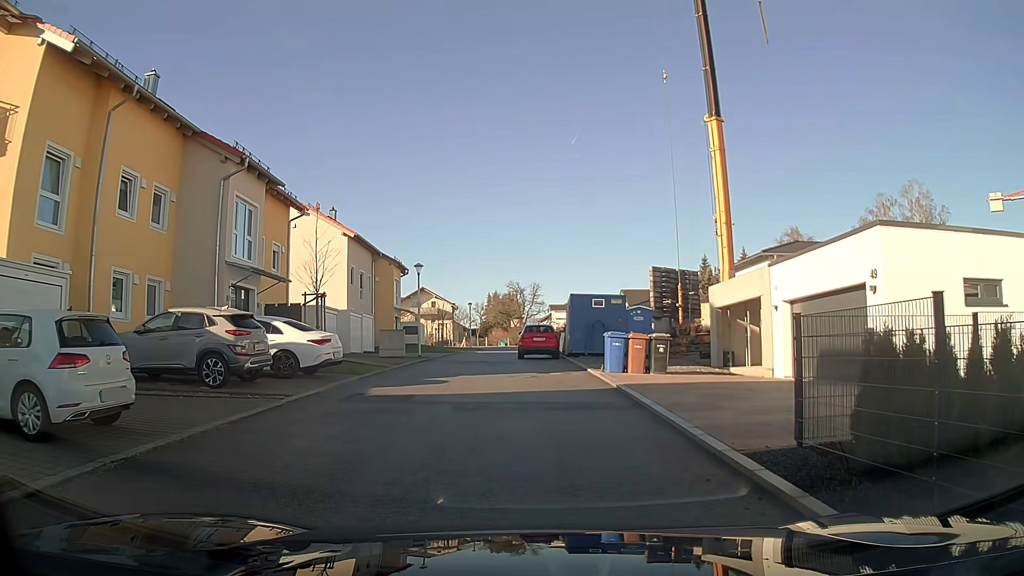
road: residential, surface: asphalt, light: Day
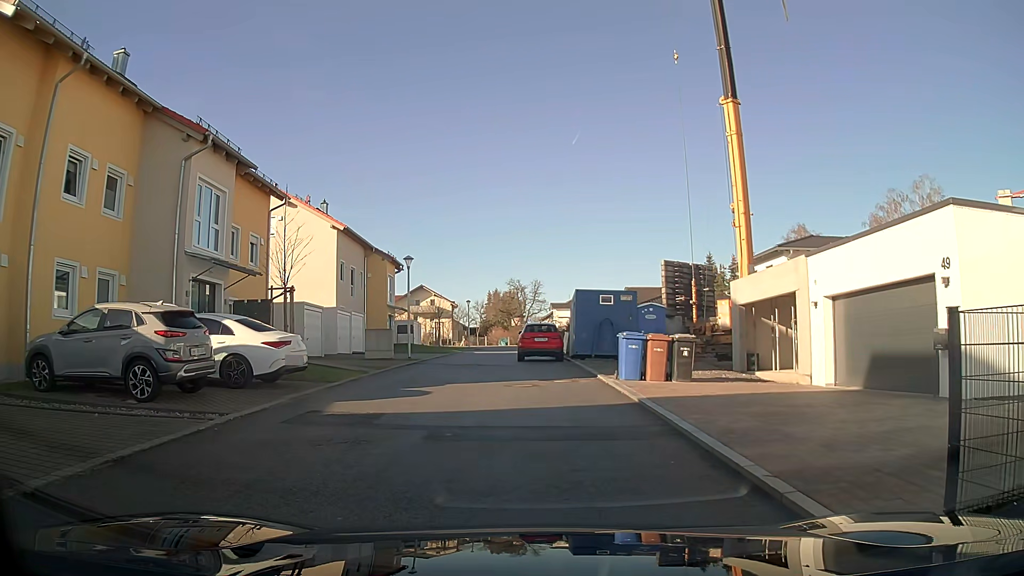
(0.0, +2.8) m; 0°
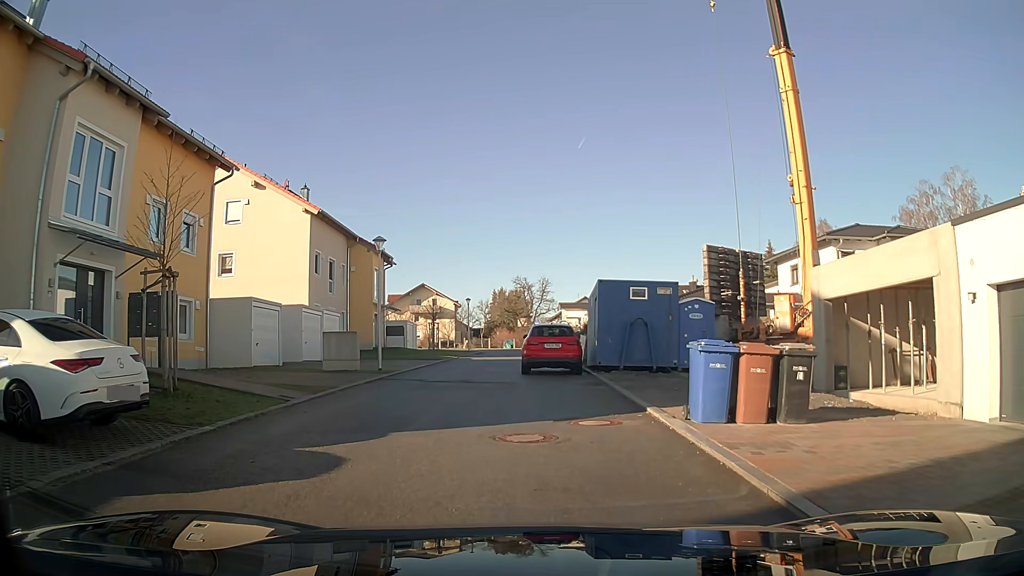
(-0.1, +6.5) m; -1°
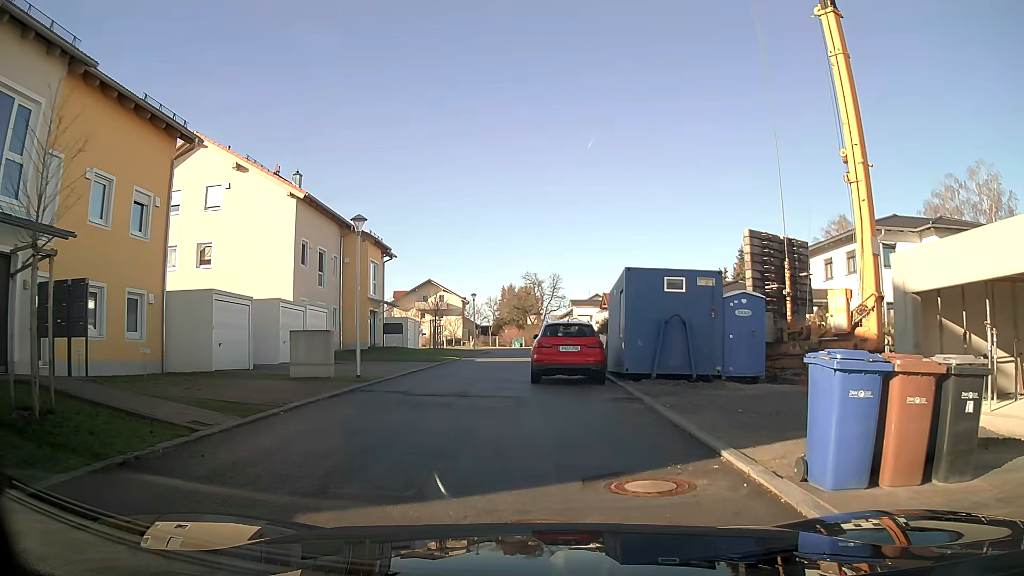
(-0.1, +3.8) m; -1°
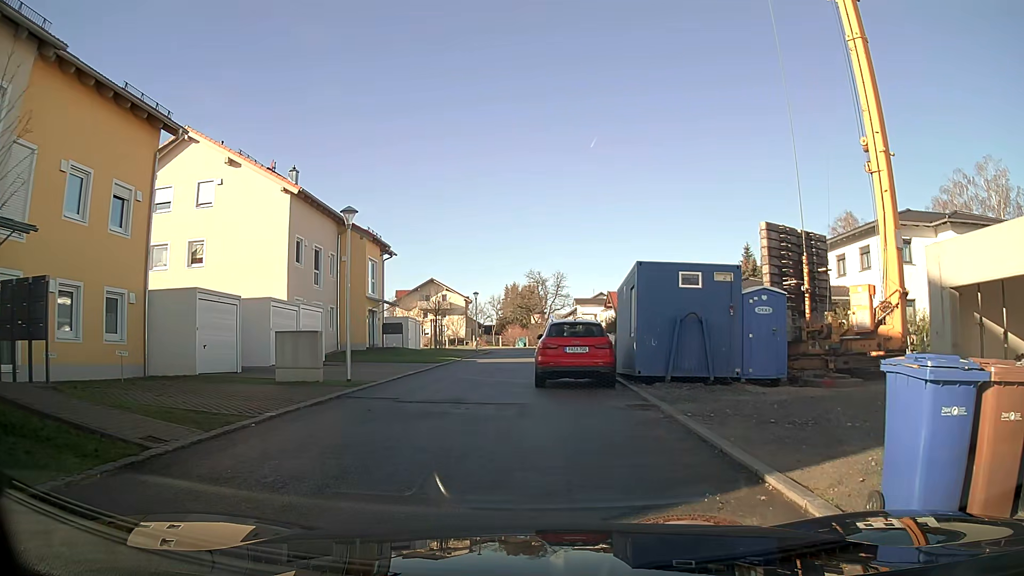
(0.0, +1.3) m; 0°
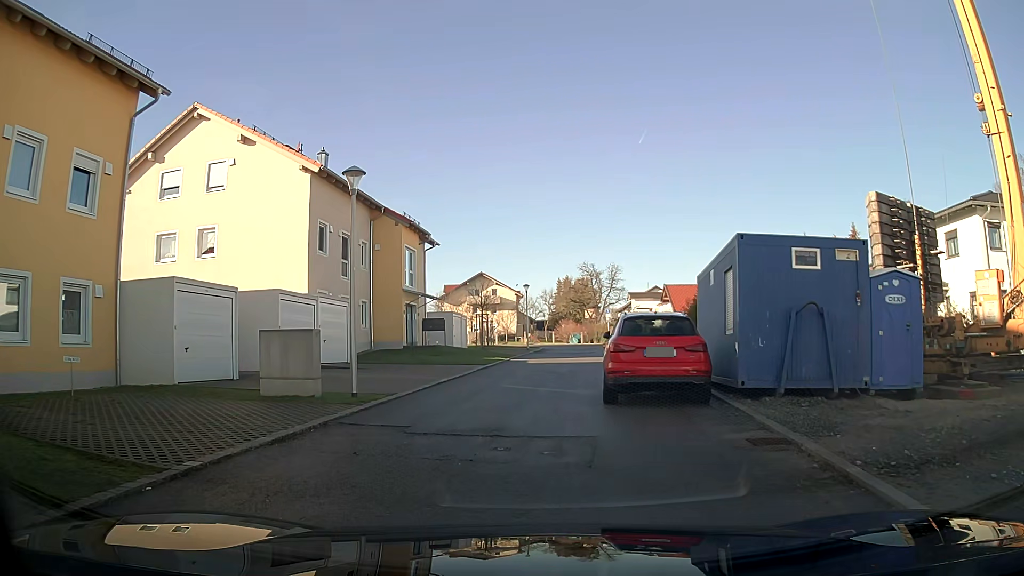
(-0.1, +4.0) m; -5°
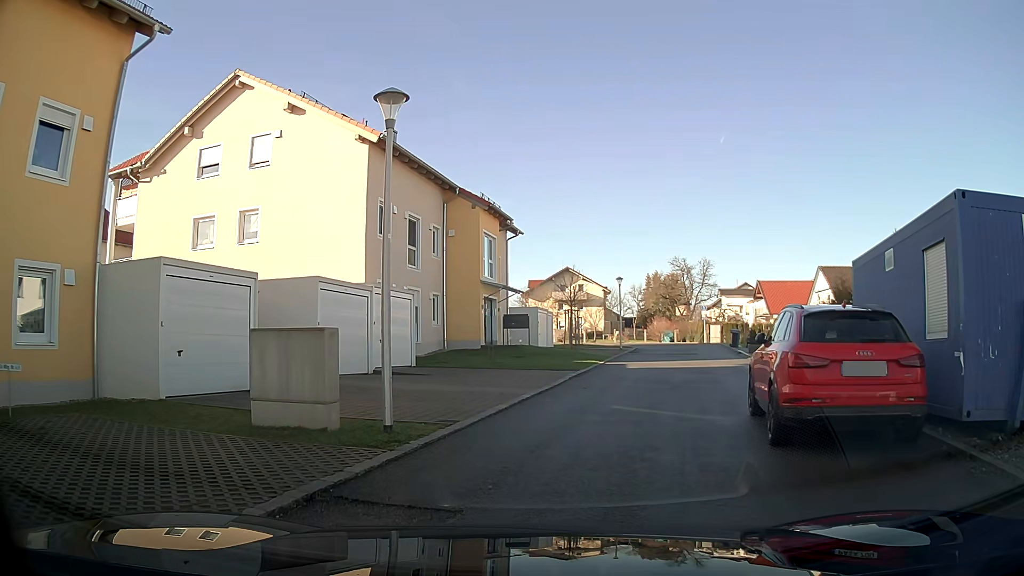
(-0.2, +4.2) m; -6°
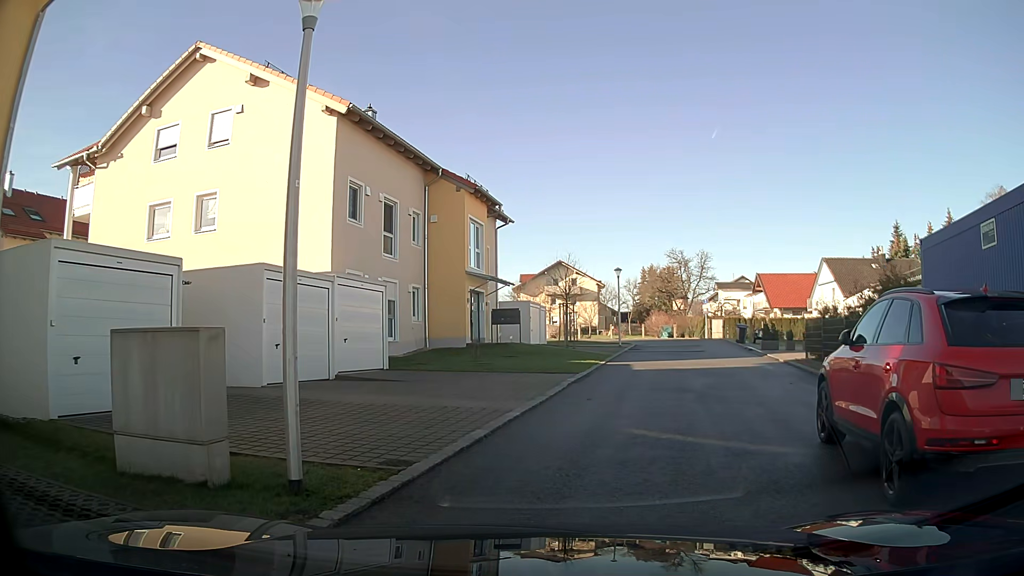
(0.0, +2.9) m; +1°
(+1, +10) (+5, +19) (+7, +29) (+9, +39) (+9, +49) (+1, +54) (-9, +56) (-19, +57) (-29, +58) (-39, +60) m
